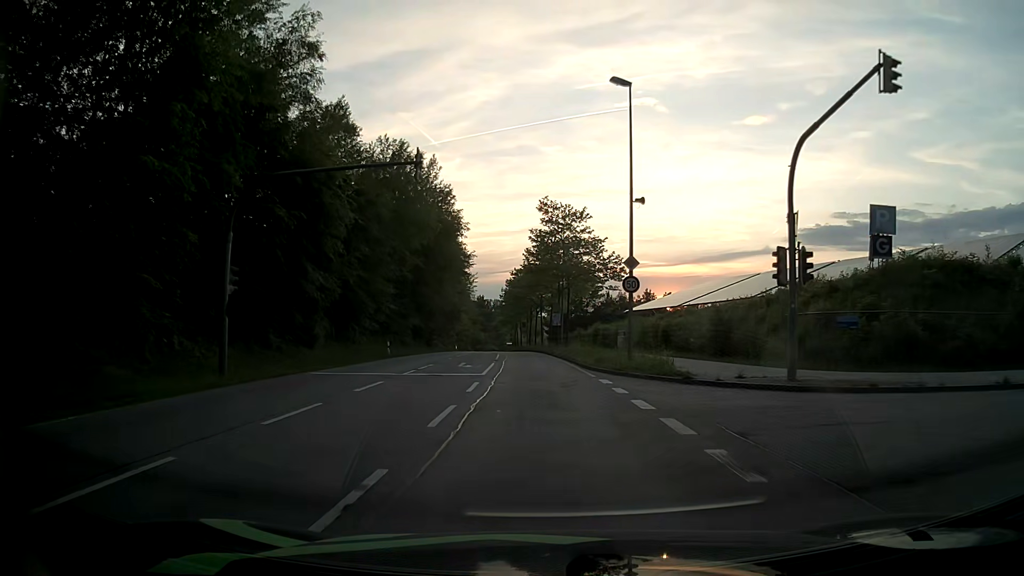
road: secondary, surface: asphalt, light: Day
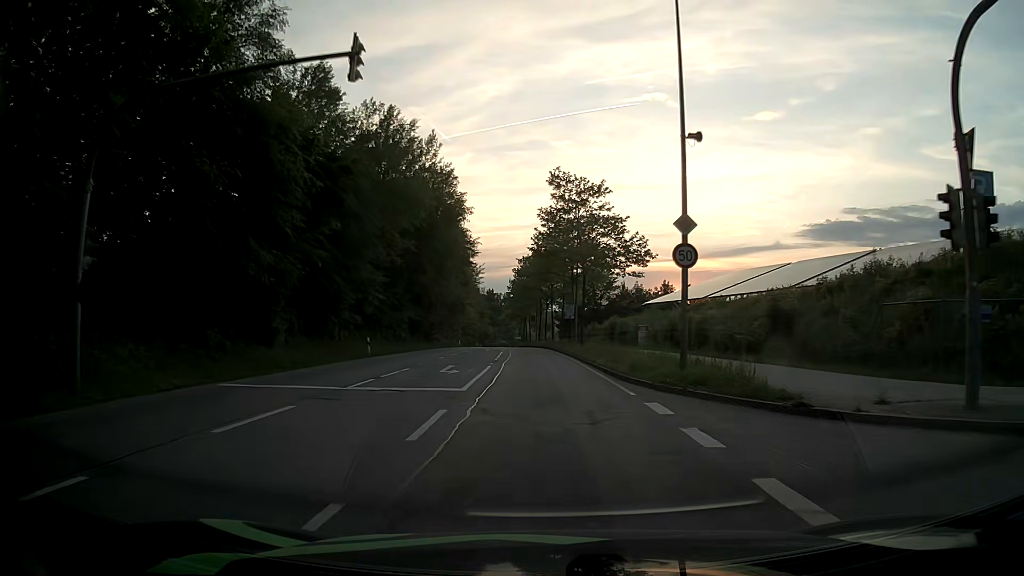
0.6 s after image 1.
(0.0, +7.6) m; -1°
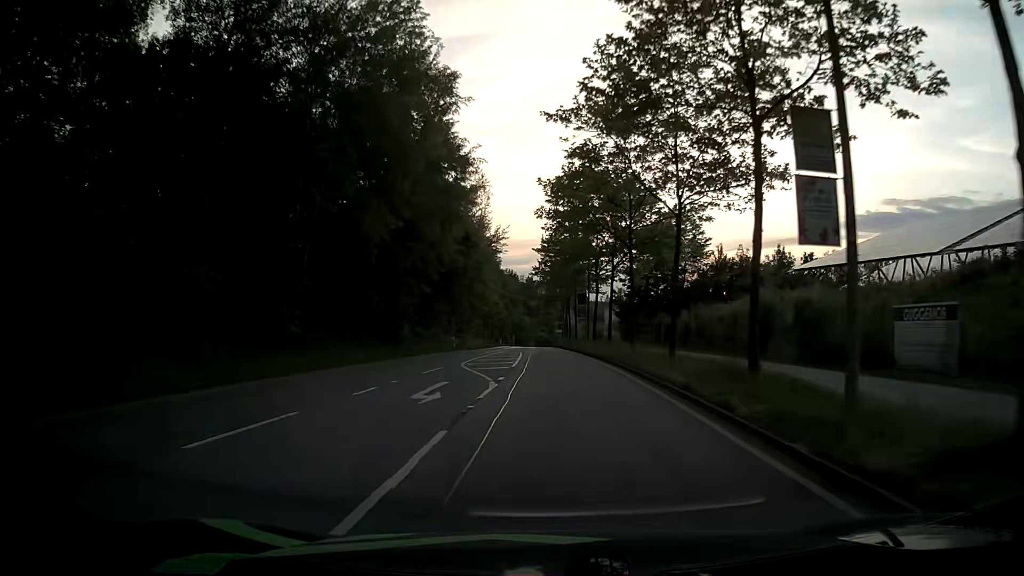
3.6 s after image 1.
(-1.0, +38.1) m; -3°
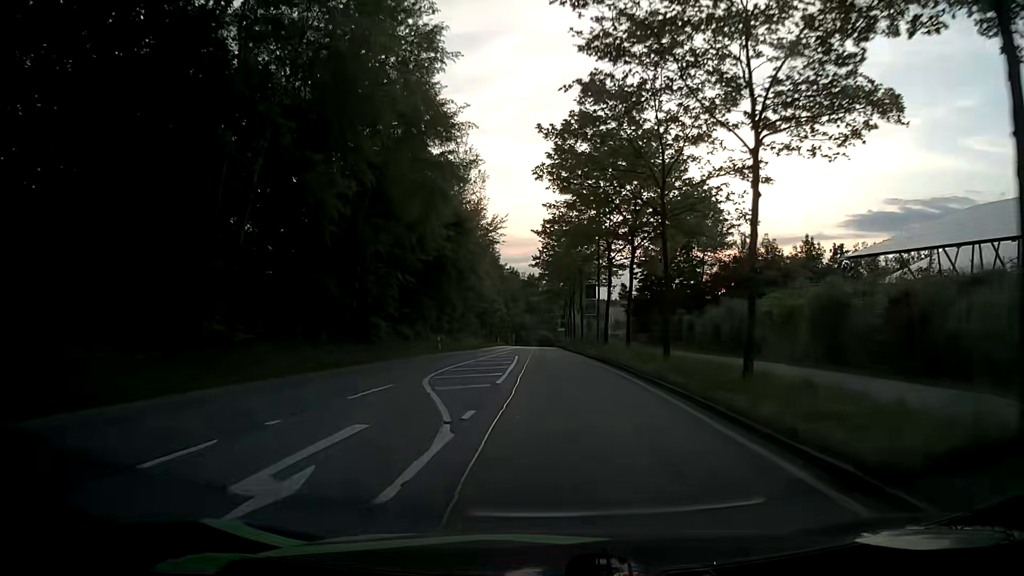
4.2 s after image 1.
(0.0, +7.7) m; 0°
(0, +10) (0, +20) (0, +30) (0, +40) (0, +50) (-1, +60) (-1, +70) (-1, +80) (-1, +90) (-1, +100) m
